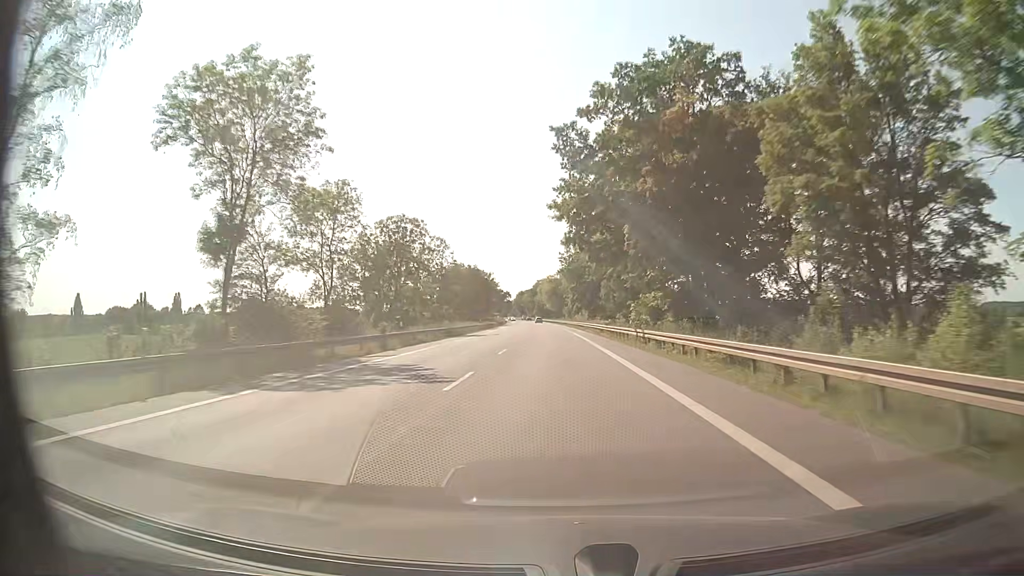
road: secondary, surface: asphalt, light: Day
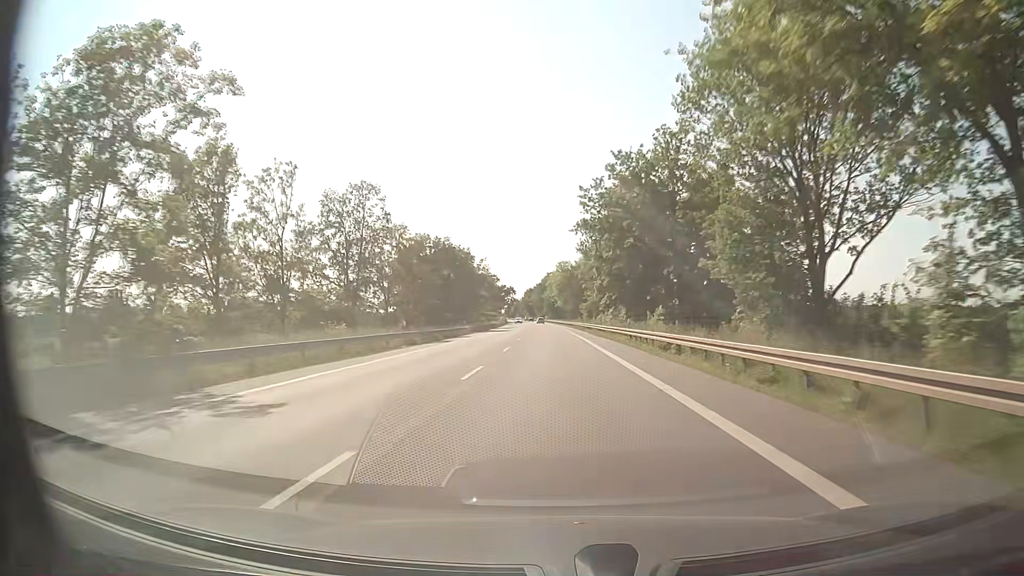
(-0.3, +47.4) m; -1°
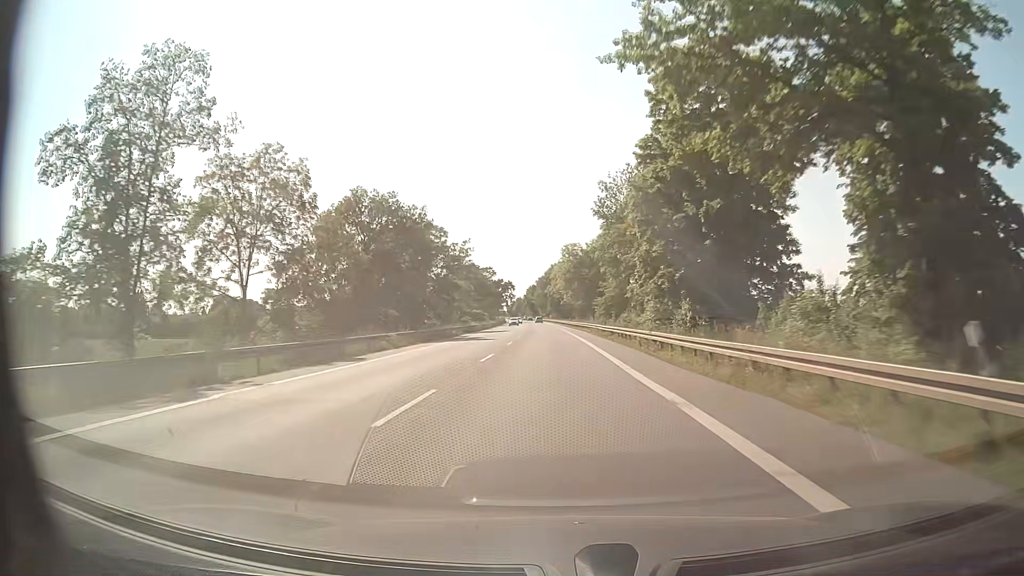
(-0.1, +31.6) m; -1°
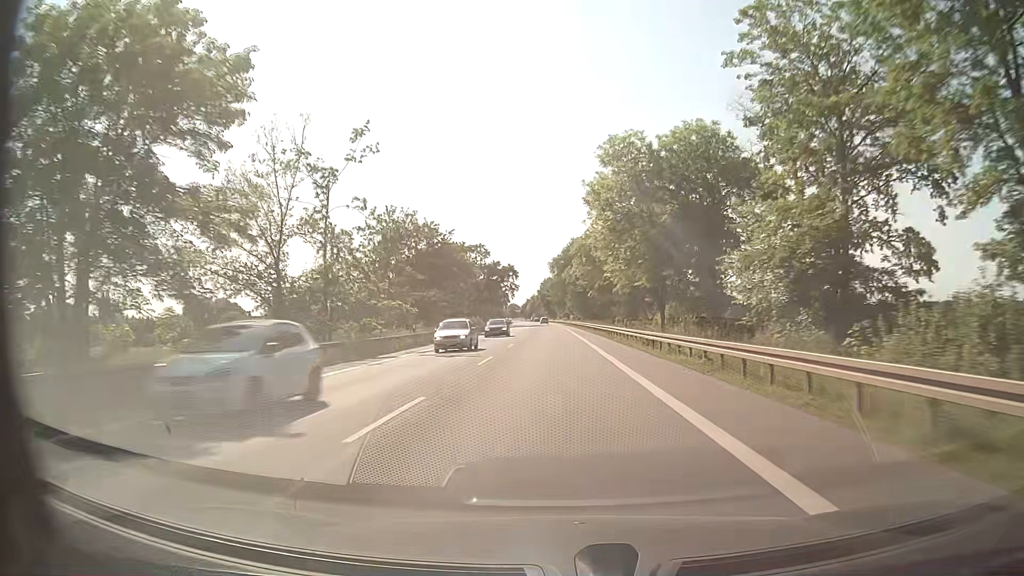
(-0.7, +63.2) m; -2°
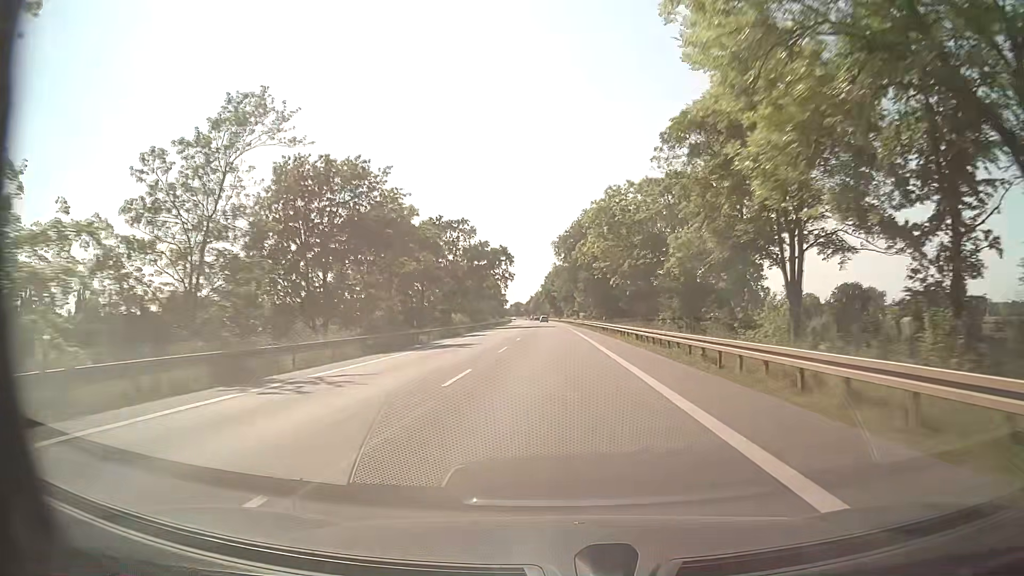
(-0.1, +31.6) m; -1°
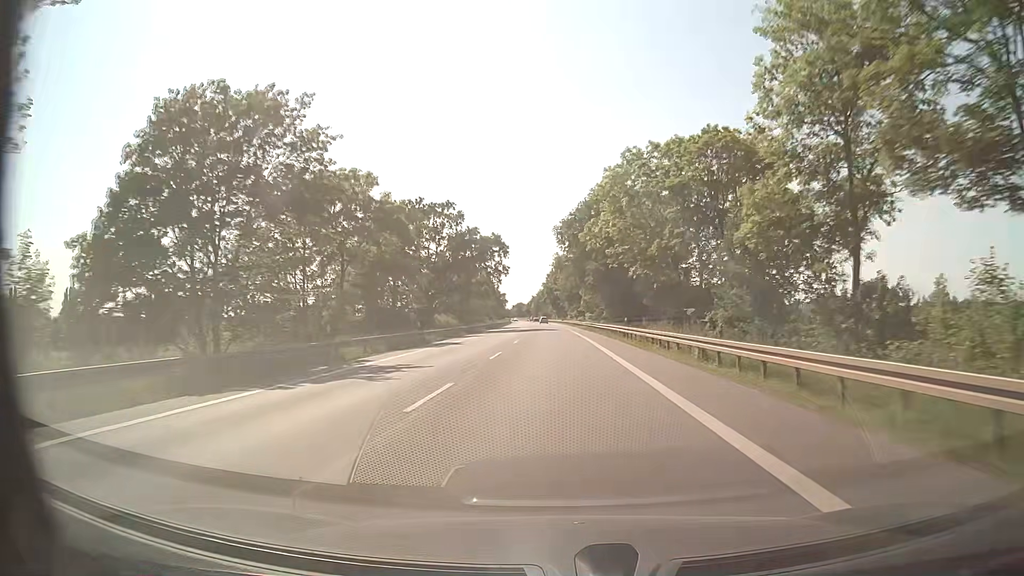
(0.0, +15.8) m; 0°
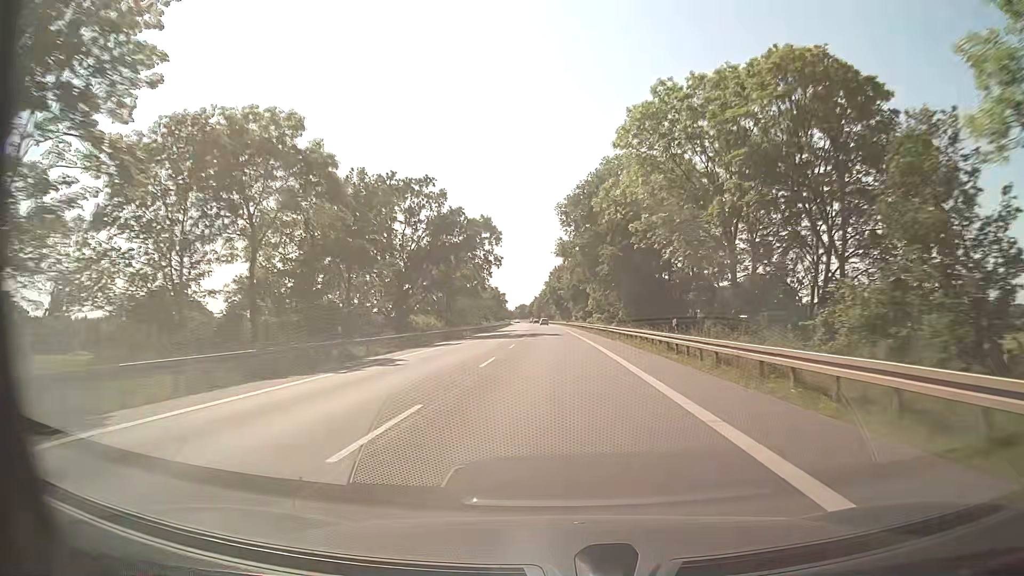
(0.0, +15.8) m; 0°
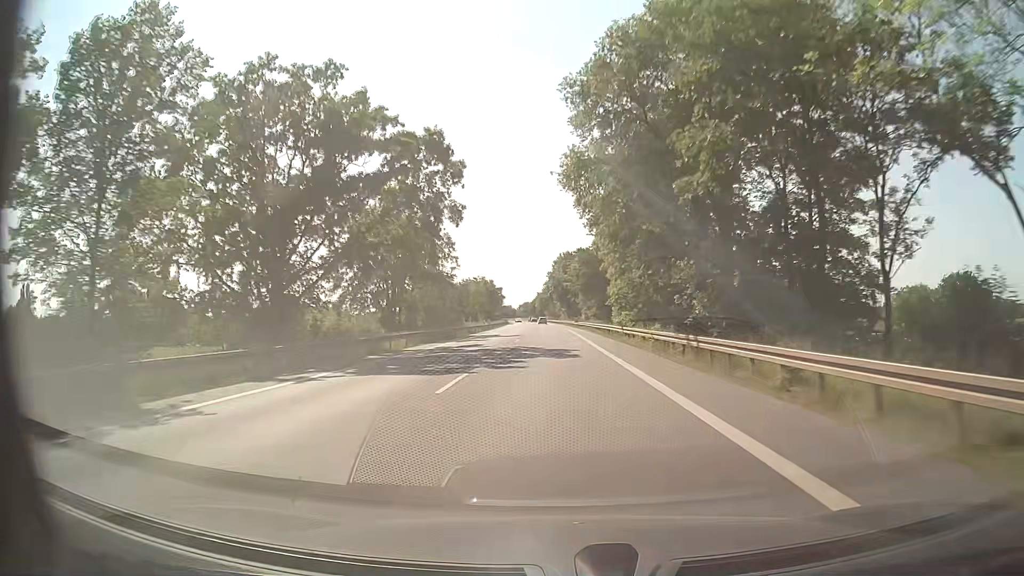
(-0.2, +31.6) m; -1°
(0, +10) (0, +20) (0, +30) (0, +40) (0, +50) (0, +60) (0, +70) (-1, +80) (-1, +90) (-1, +100) m
